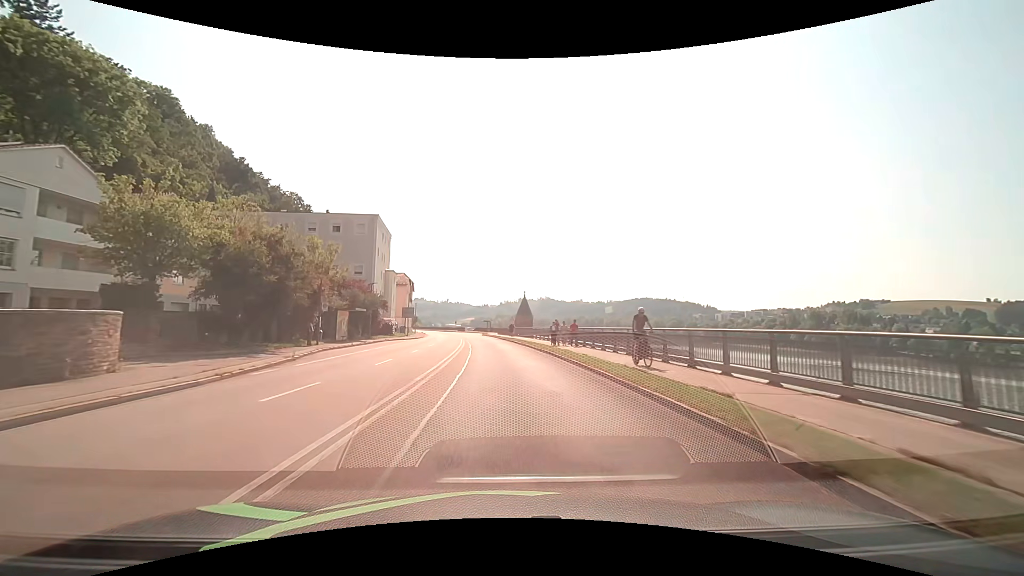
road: primary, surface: asphalt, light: Day
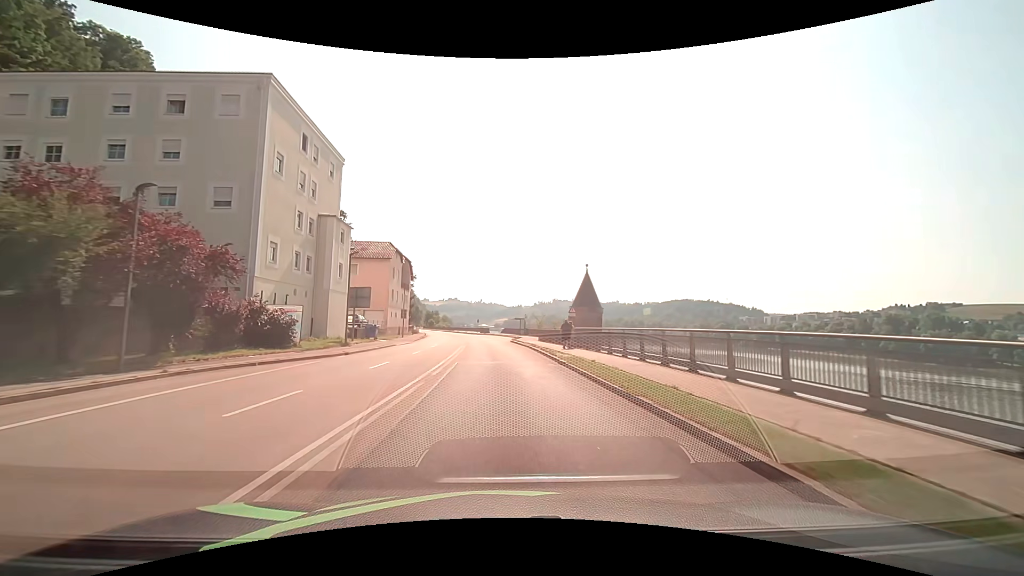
(-1.3, +38.0) m; -4°
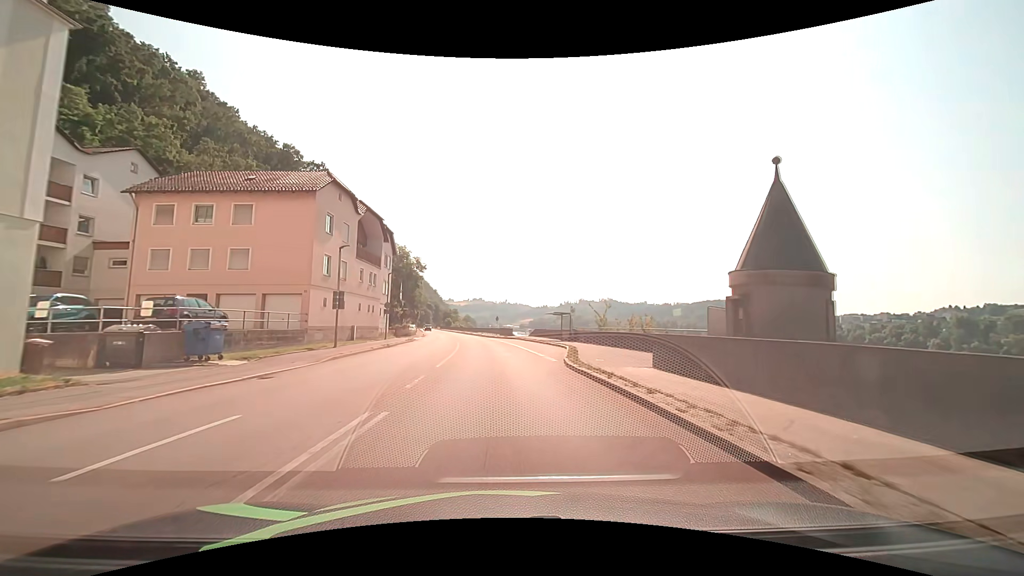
(-0.8, +30.4) m; -3°
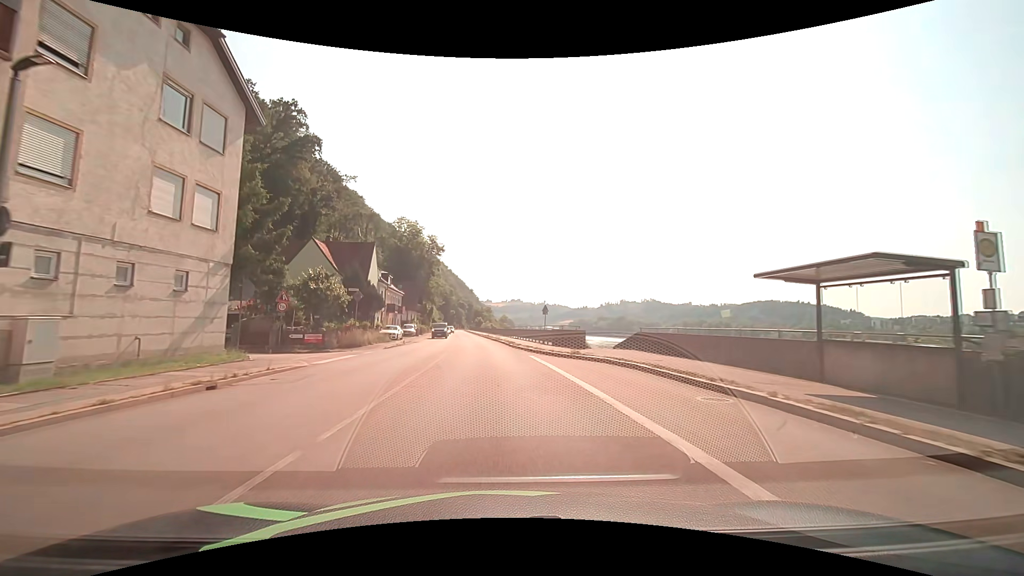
(-1.5, +38.0) m; -5°
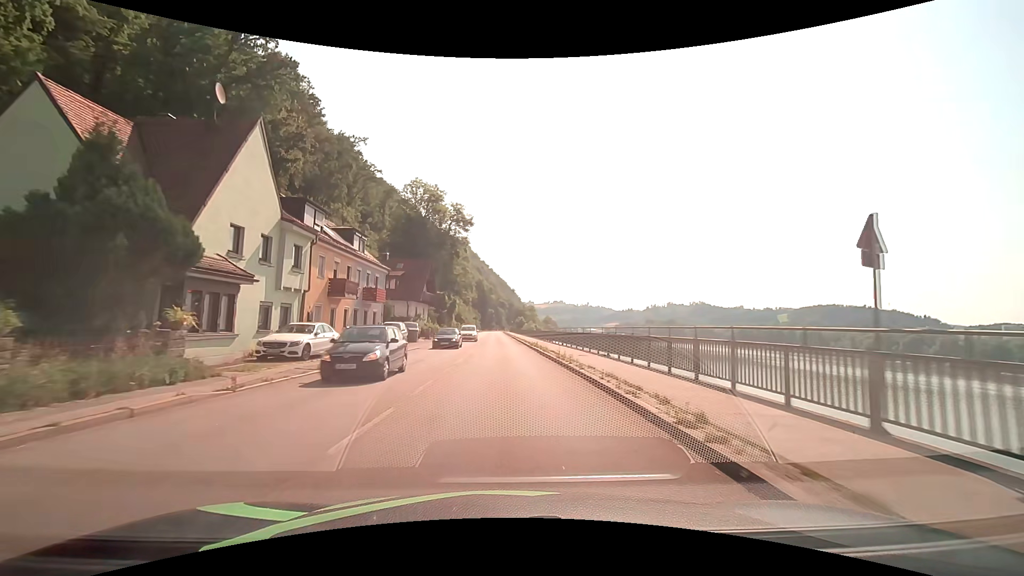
(-1.3, +30.4) m; -5°
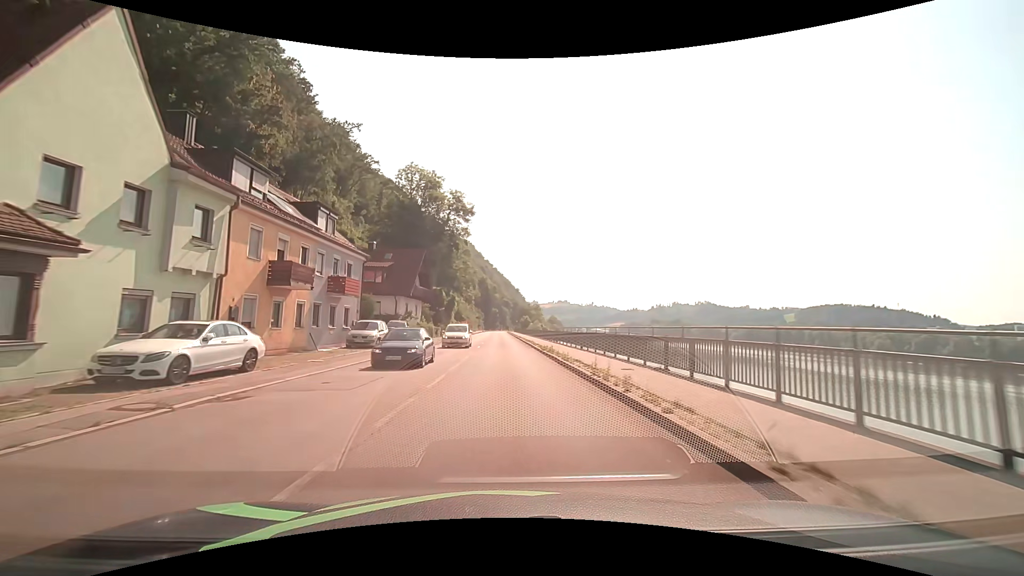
(0.0, +7.6) m; -1°
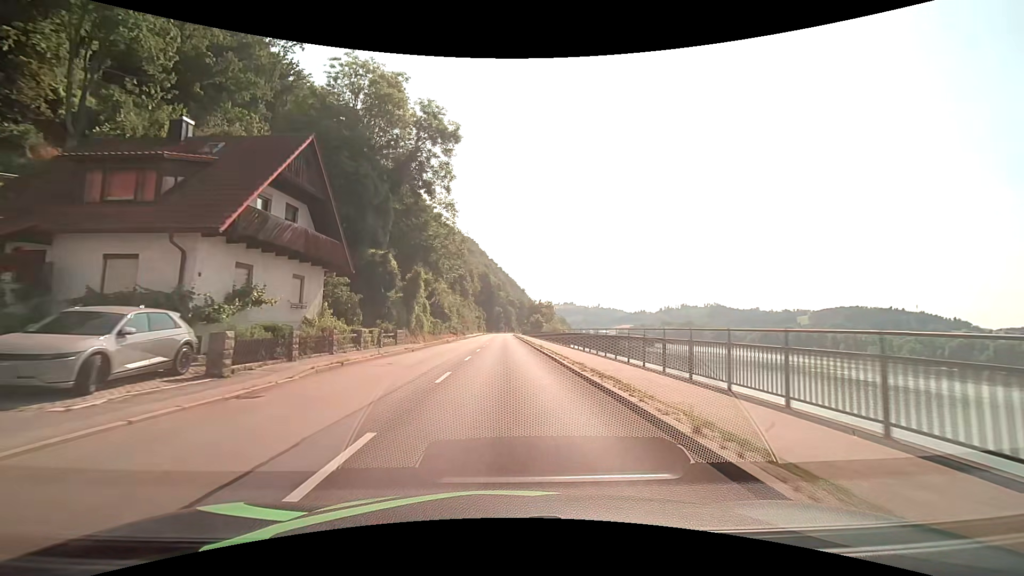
(-0.1, +30.5) m; 0°
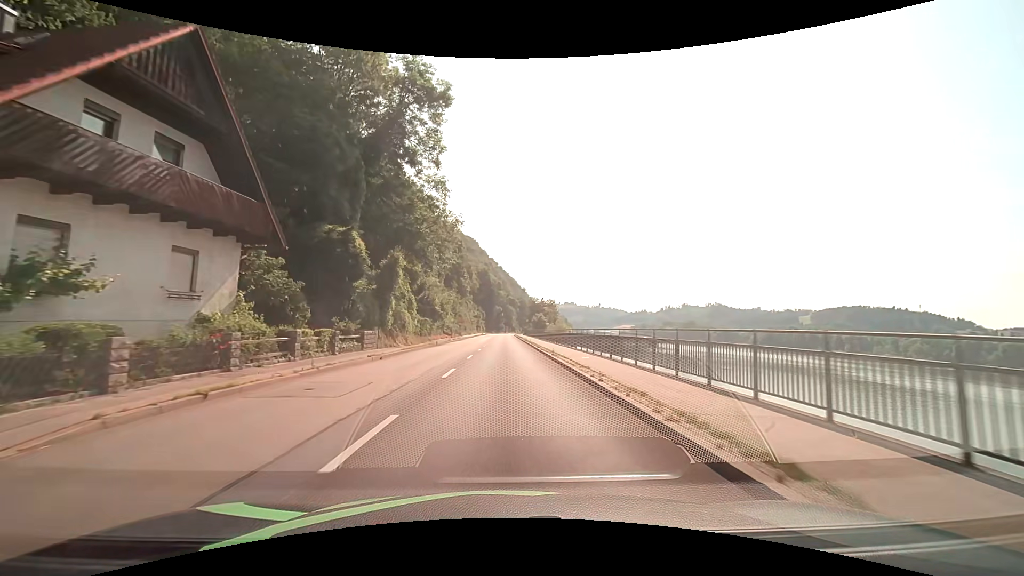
(0.0, +7.6) m; 0°
(0, +10) (0, +20) (0, +30) (0, +40) (0, +50) (-1, +60) (-1, +70) (-1, +80) (-1, +90) (-1, +100) m
